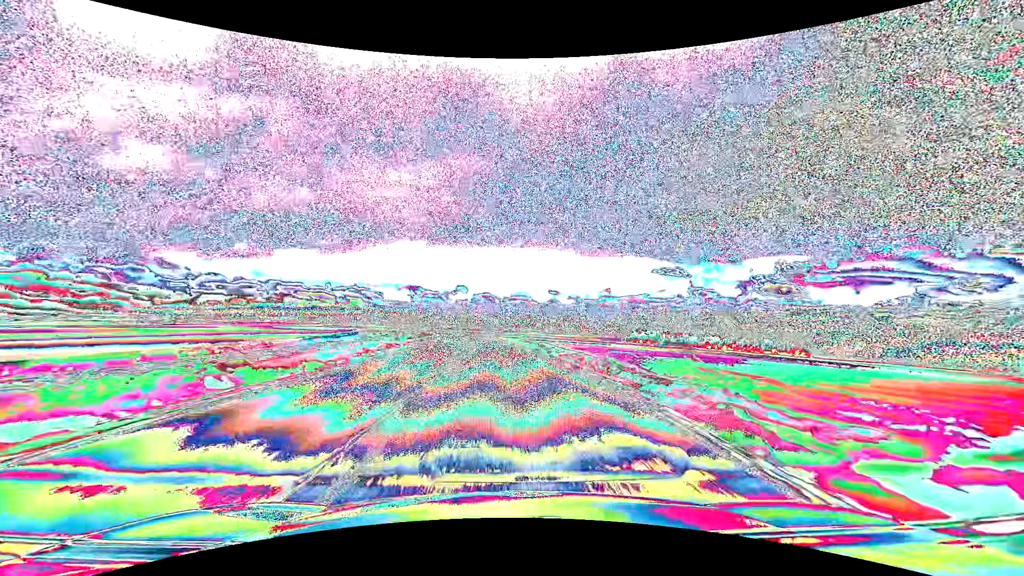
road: primary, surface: asphalt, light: Day
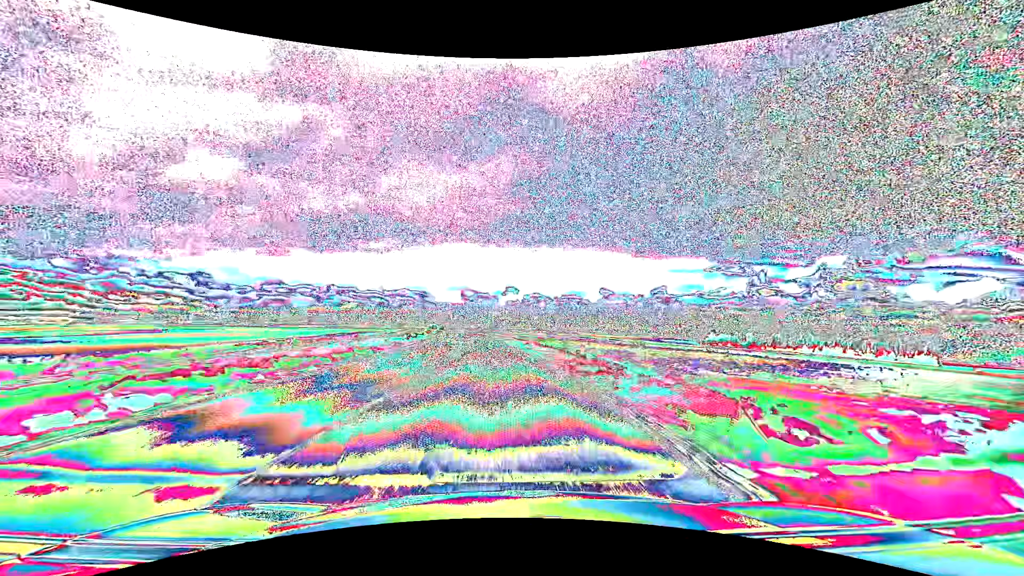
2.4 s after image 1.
(-2.9, +63.2) m; -6°
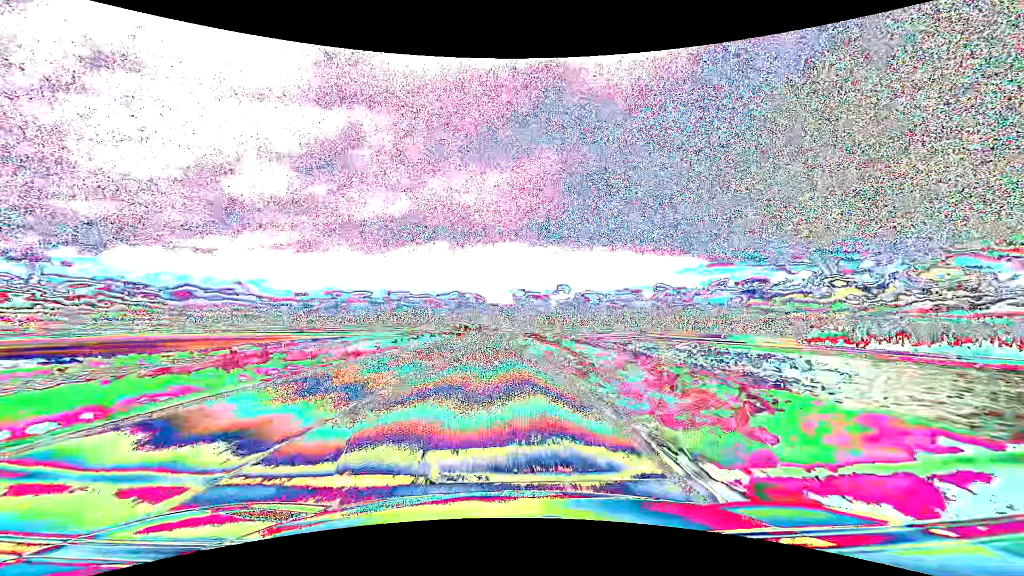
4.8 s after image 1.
(-3.2, +63.2) m; -6°
(0, +10) (0, +20) (-1, +30) (-1, +40) (-1, +50) (-1, +60) (-2, +70) (-2, +80) (-2, +90) (-2, +100) m
